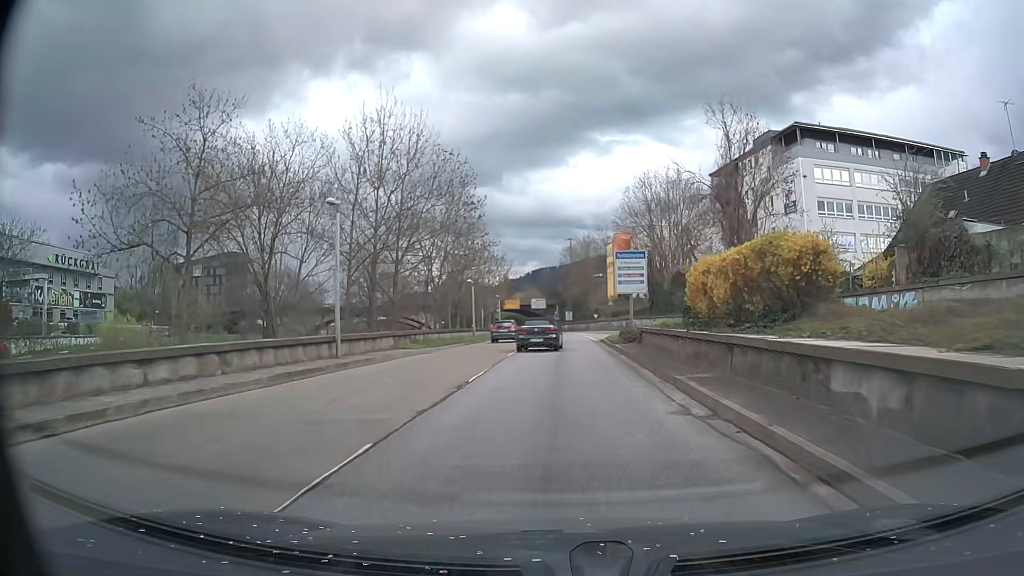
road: trunk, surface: asphalt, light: Day
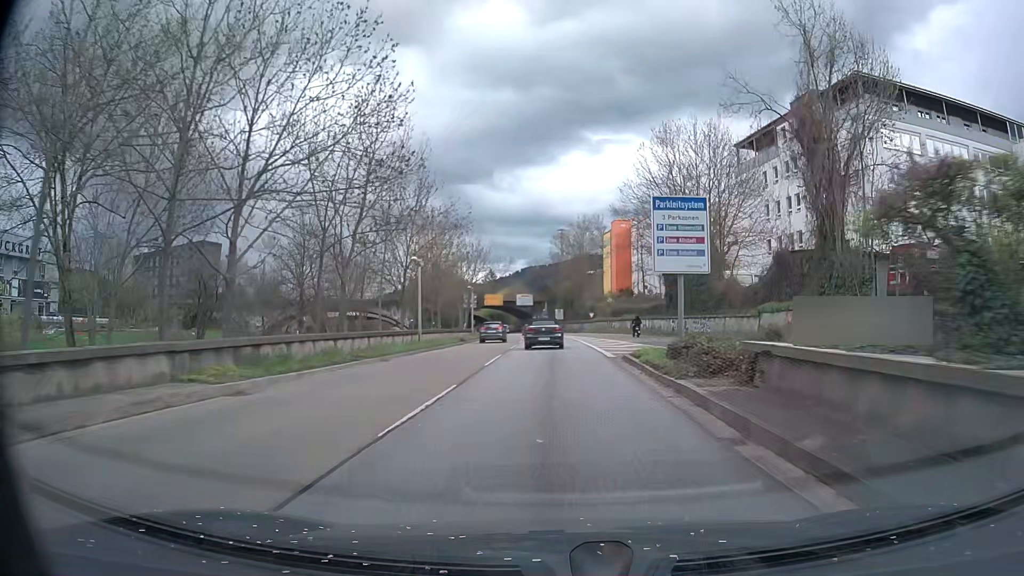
(+0.1, +16.9) m; +1°
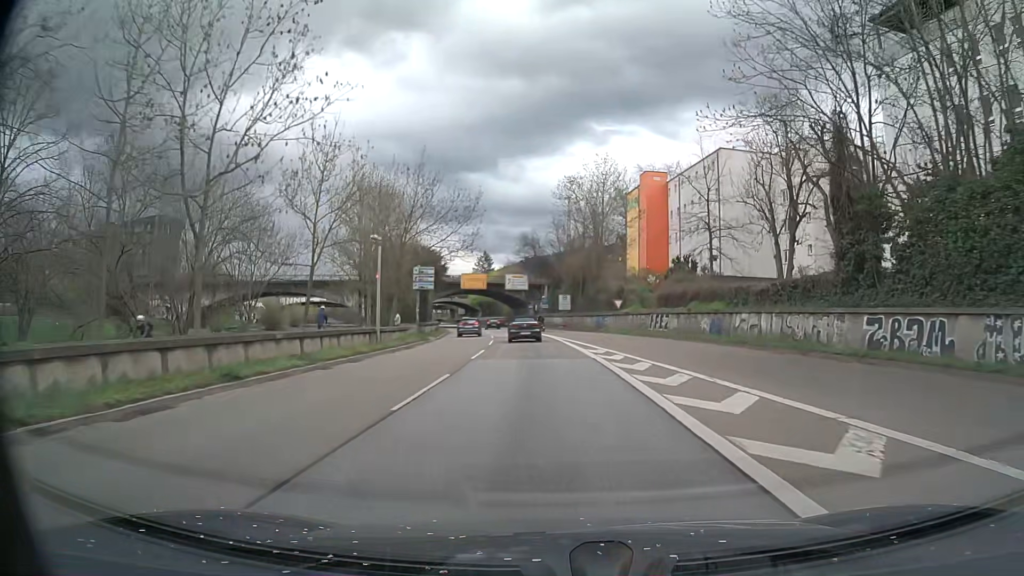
(+0.3, +34.2) m; 0°
(0, +10) (0, +20) (-1, +30) (-1, +40) (-2, +50) (-3, +60) (-4, +70) (-5, +80) (-7, +90) (-8, +100) m
